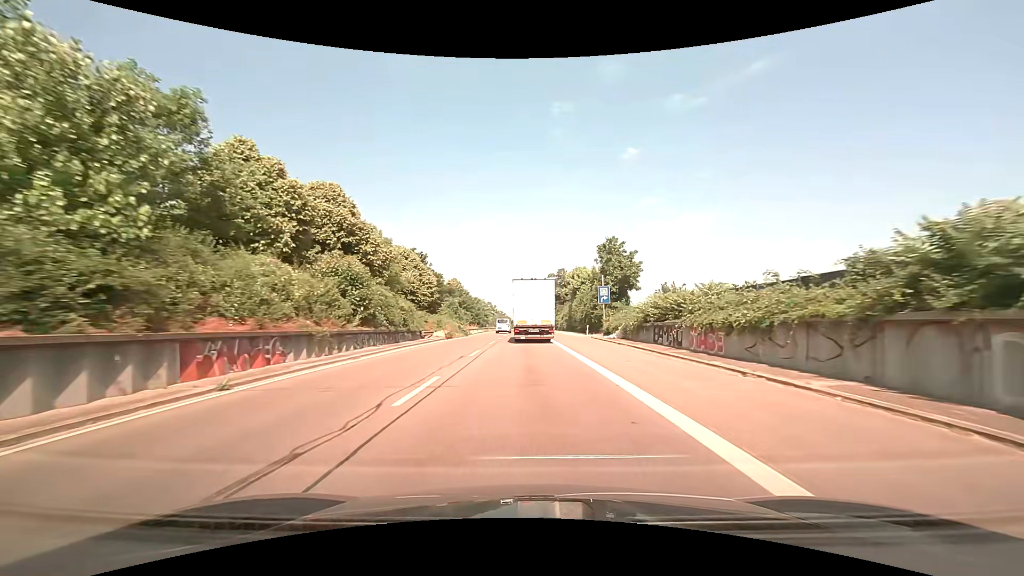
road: trunk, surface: asphalt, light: Day
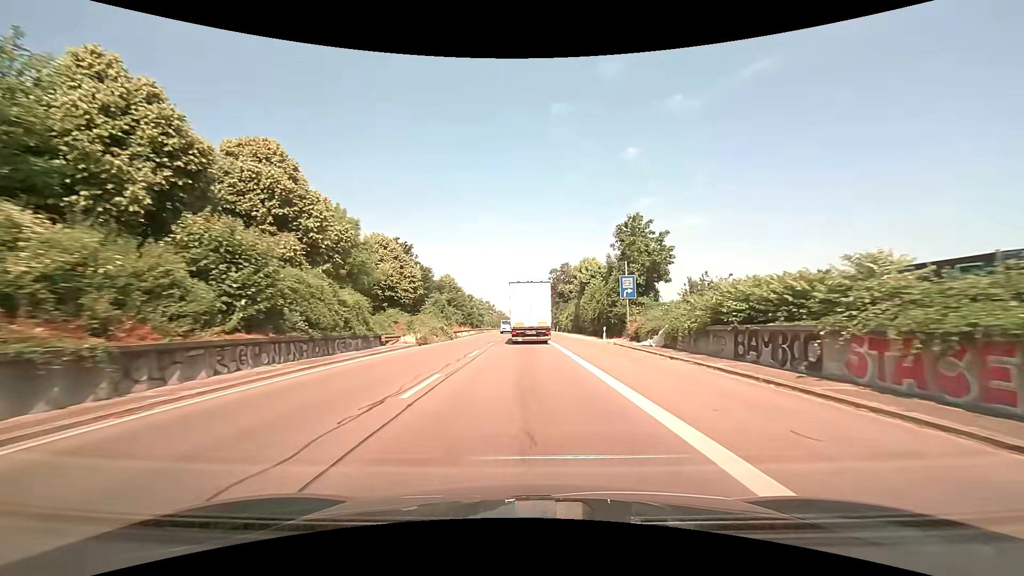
(0.0, +10.5) m; 0°
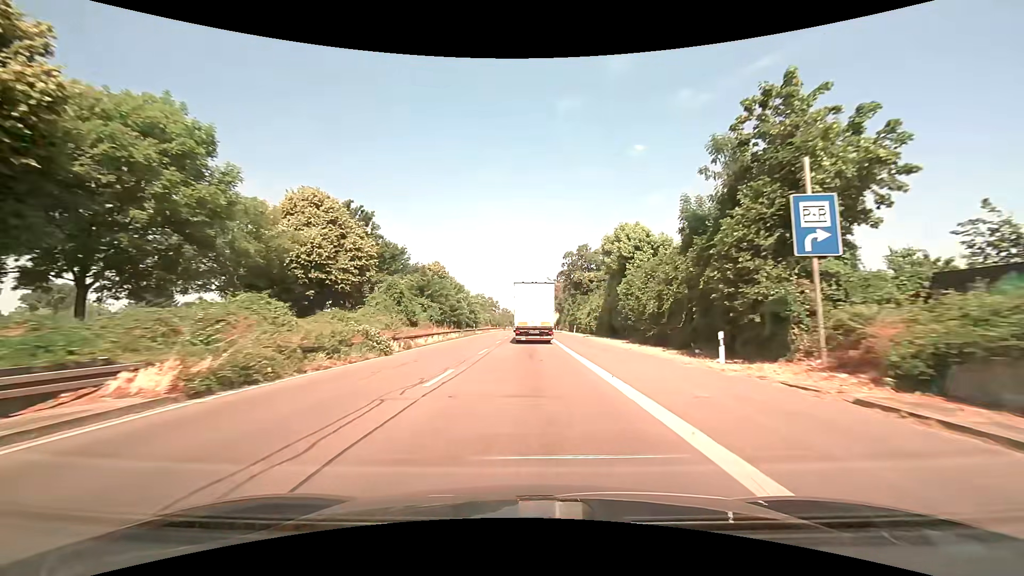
(-0.1, +21.1) m; -1°
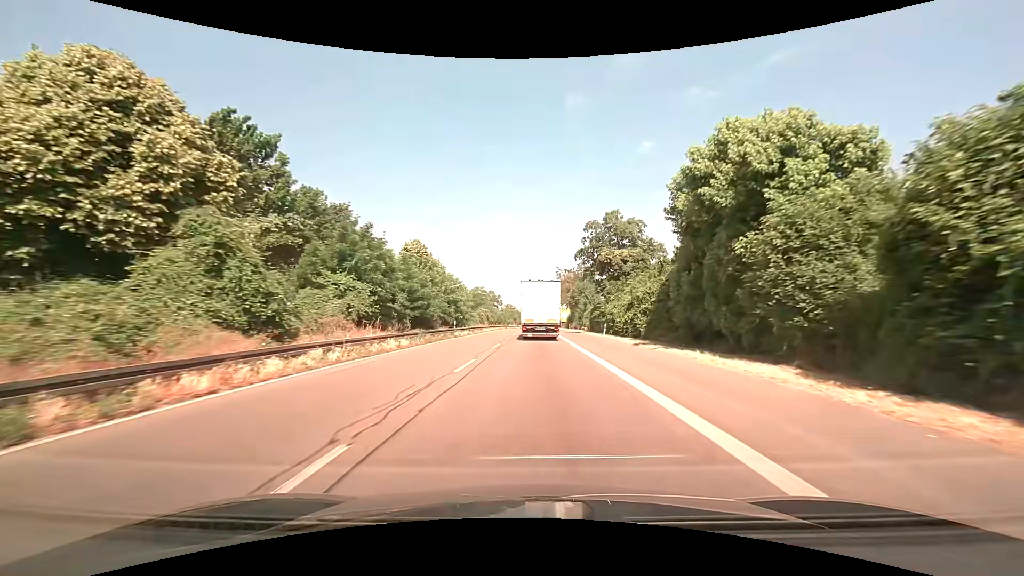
(-0.1, +21.1) m; 0°
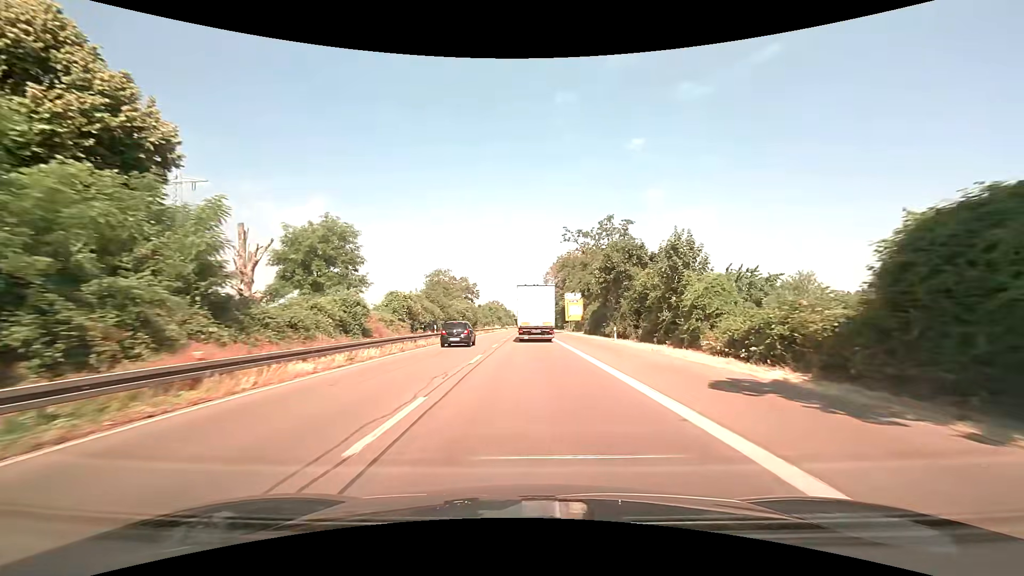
(+0.3, +53.6) m; +1°
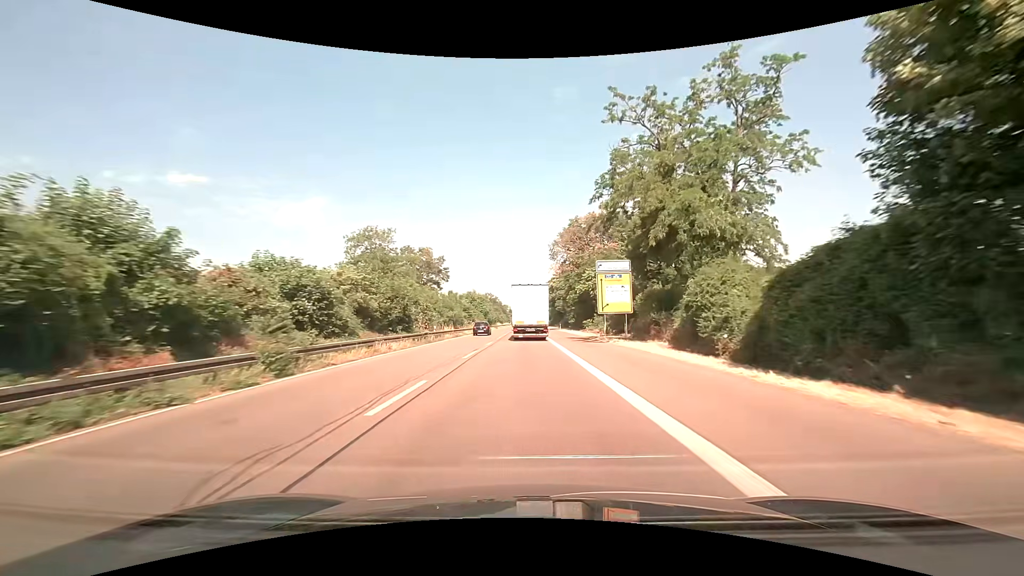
(+0.2, +43.8) m; 0°
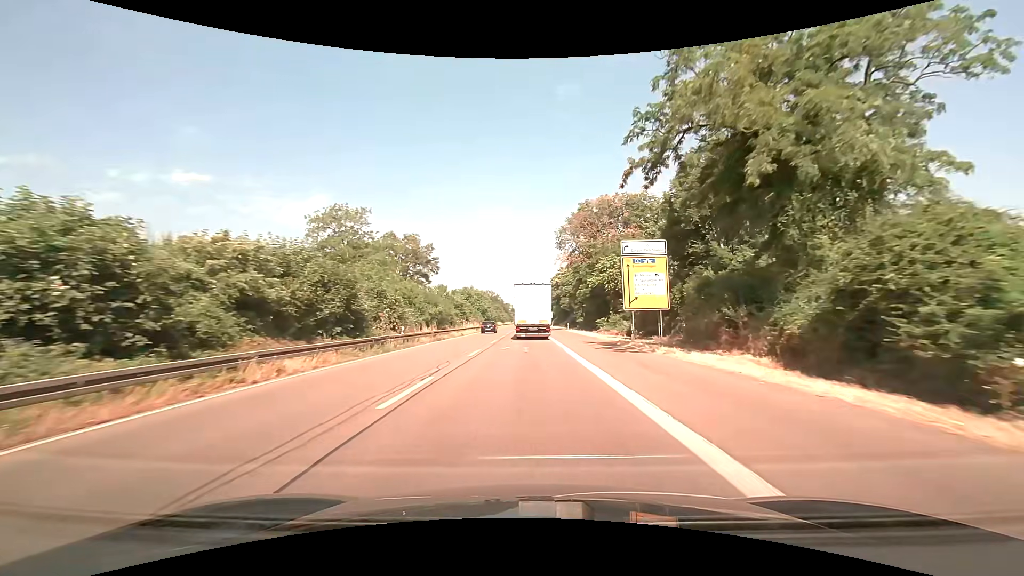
(-0.1, +11.0) m; -1°
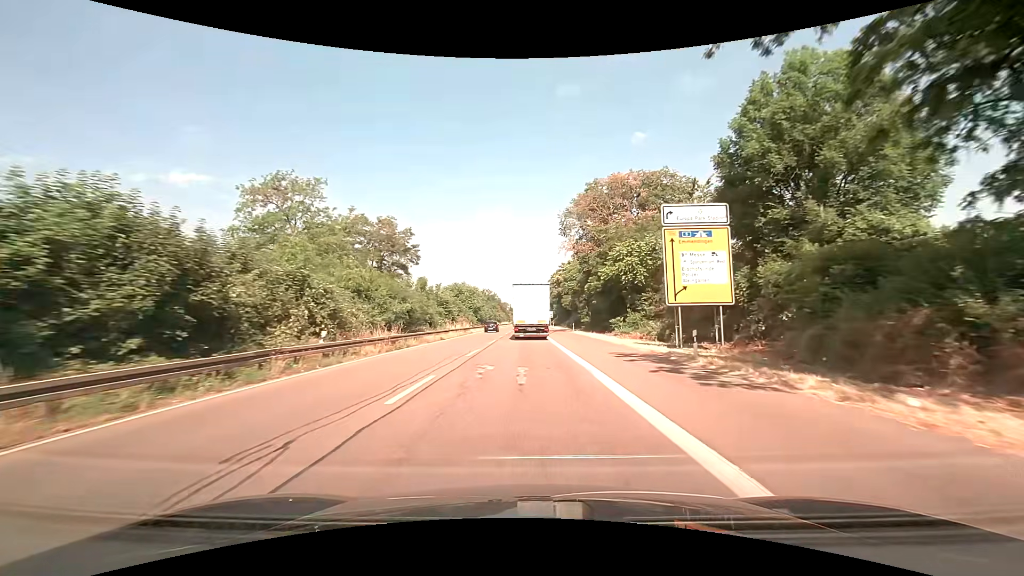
(0.0, +11.0) m; 0°
(0, +10) (0, +20) (0, +30) (0, +40) (0, +50) (0, +60) (-1, +70) (-1, +80) (-1, +90) (-1, +100) m
